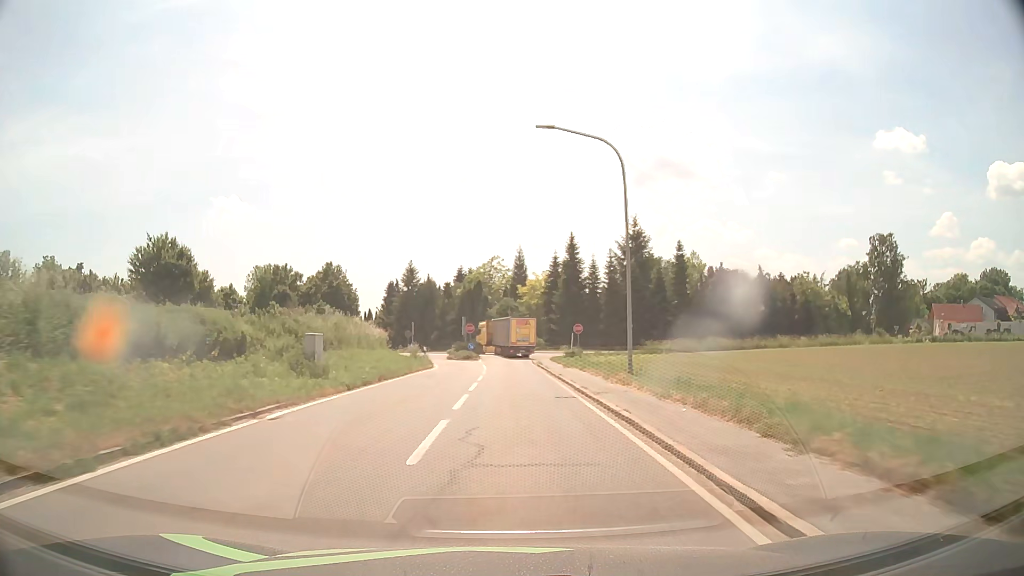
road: tertiary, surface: asphalt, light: Day
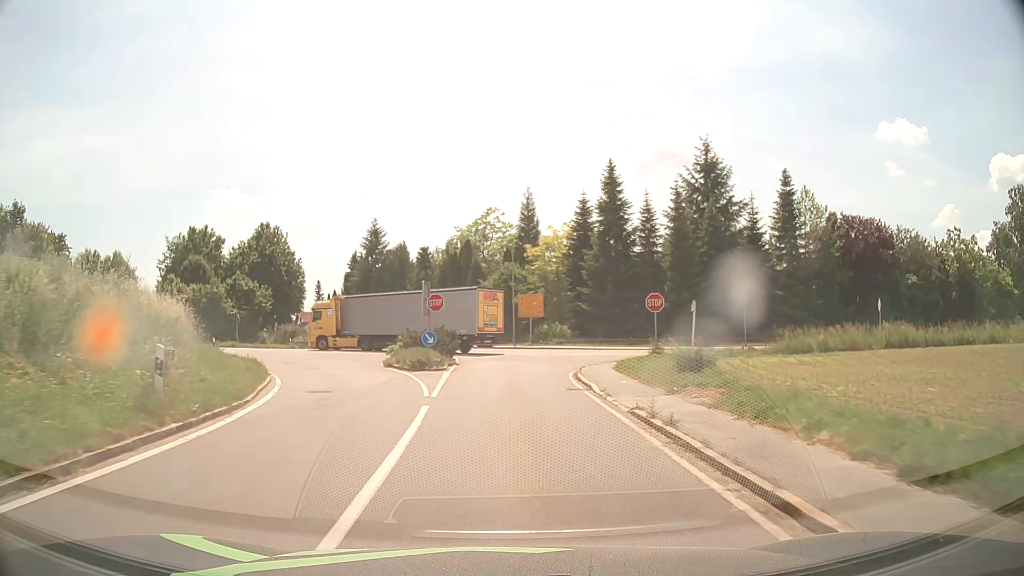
(0.0, +33.8) m; 0°
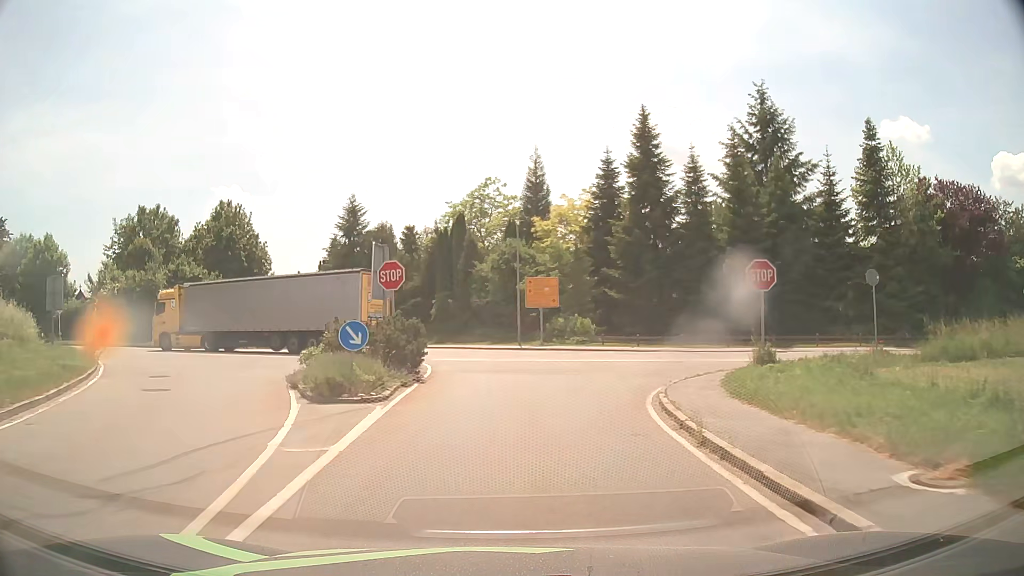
(0.0, +13.7) m; 0°
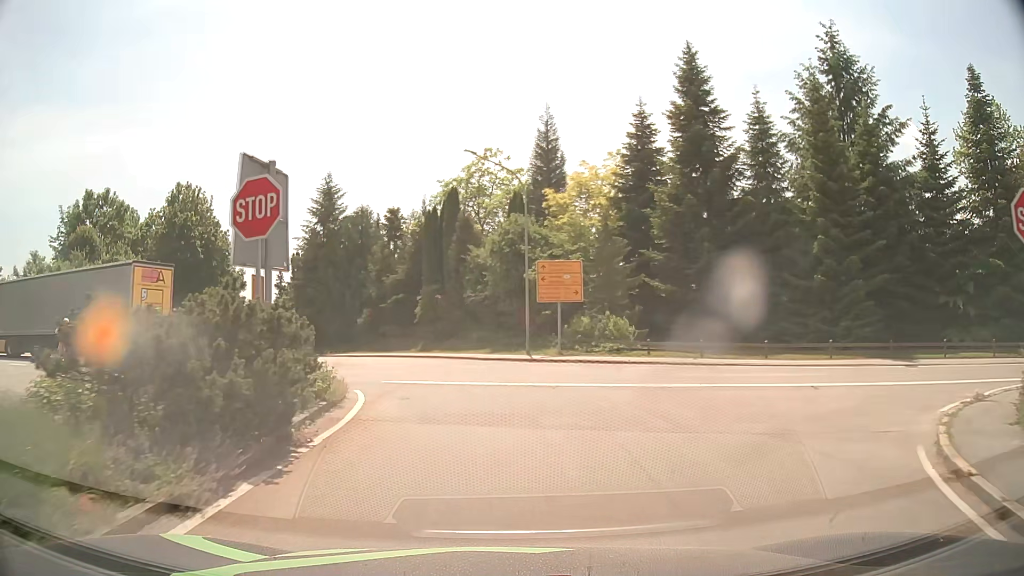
(0.0, +11.3) m; 0°
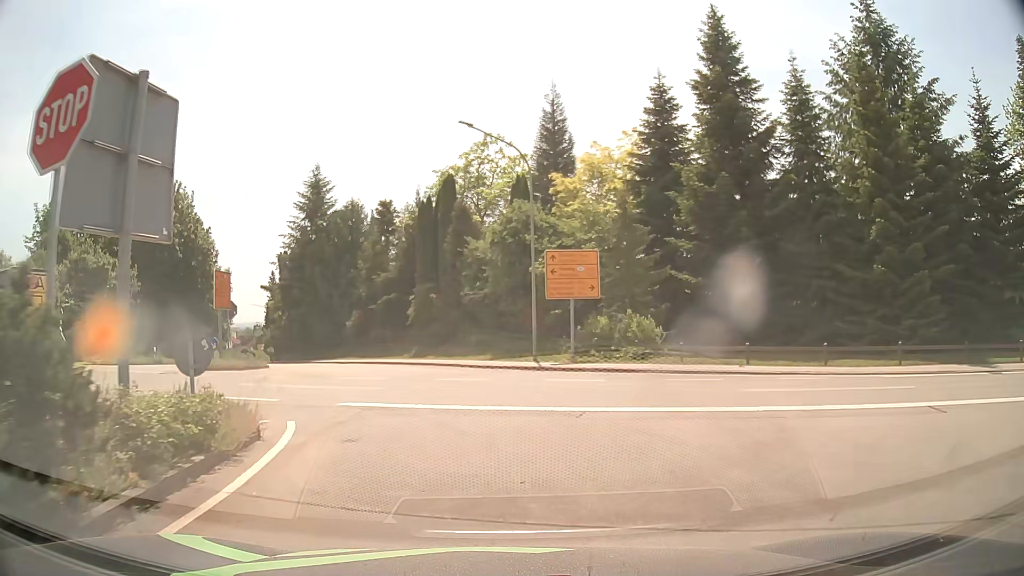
(0.0, +4.5) m; 0°
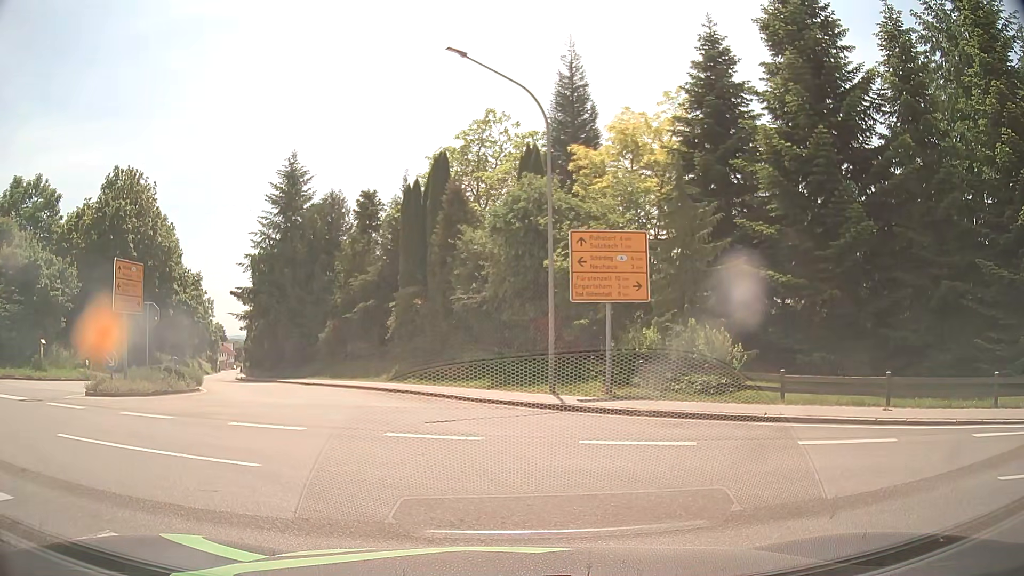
(0.0, +7.4) m; +1°
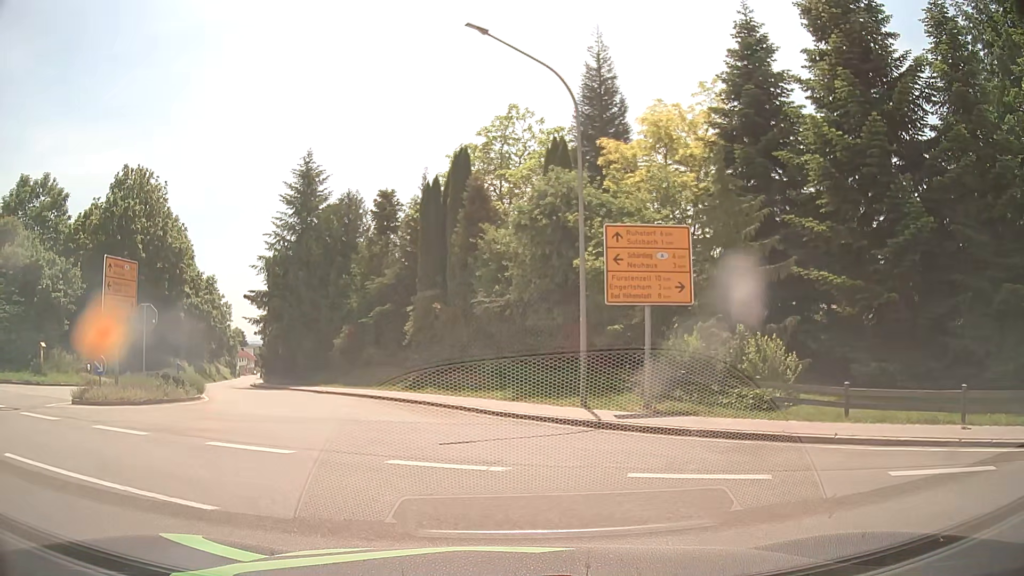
(-0.1, +2.2) m; -3°
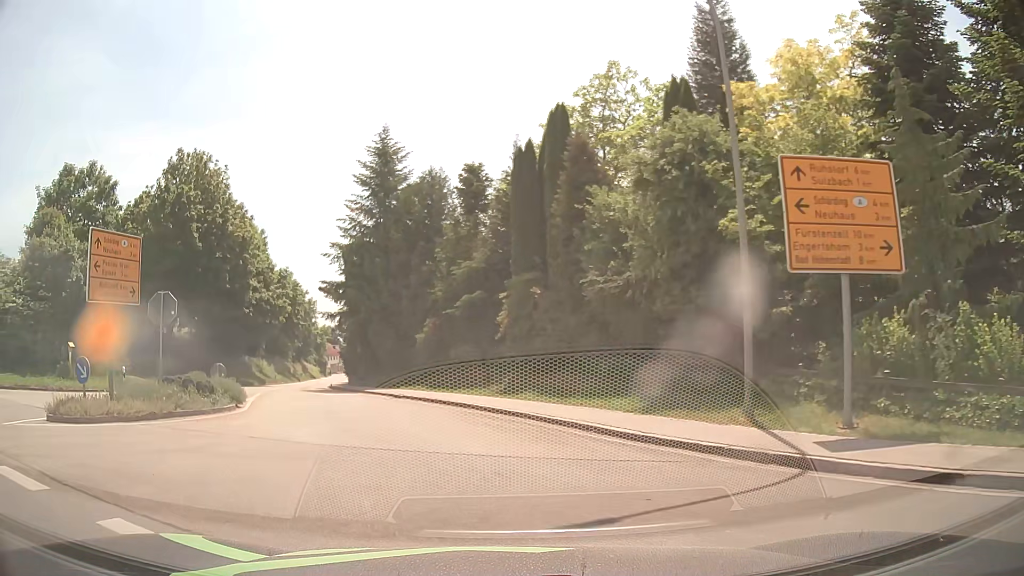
(-0.4, +5.7) m; -9°
